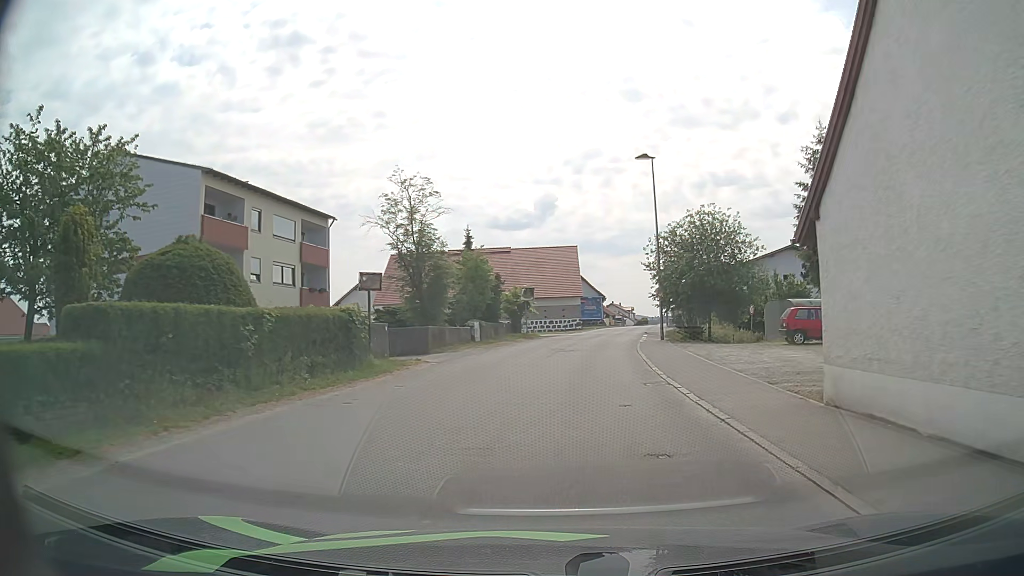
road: unclassified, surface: asphalt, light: Day
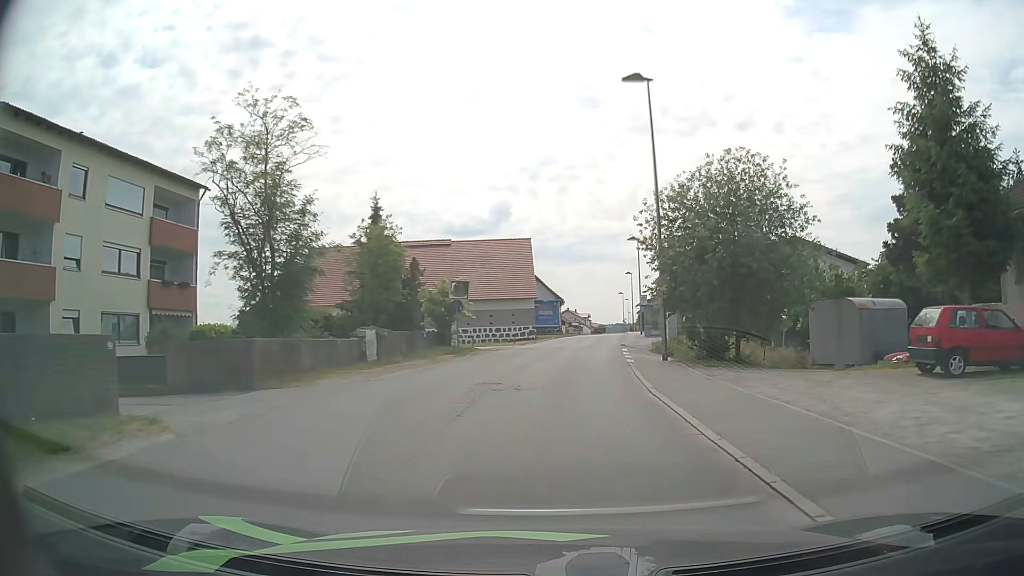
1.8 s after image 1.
(+0.7, +13.3) m; +5°
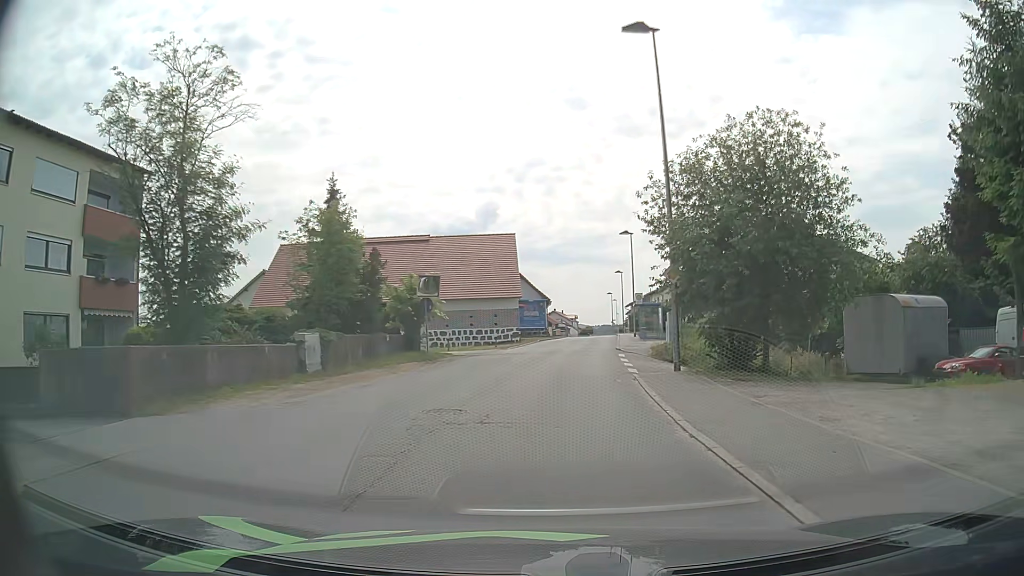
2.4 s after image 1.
(0.0, +4.5) m; +1°
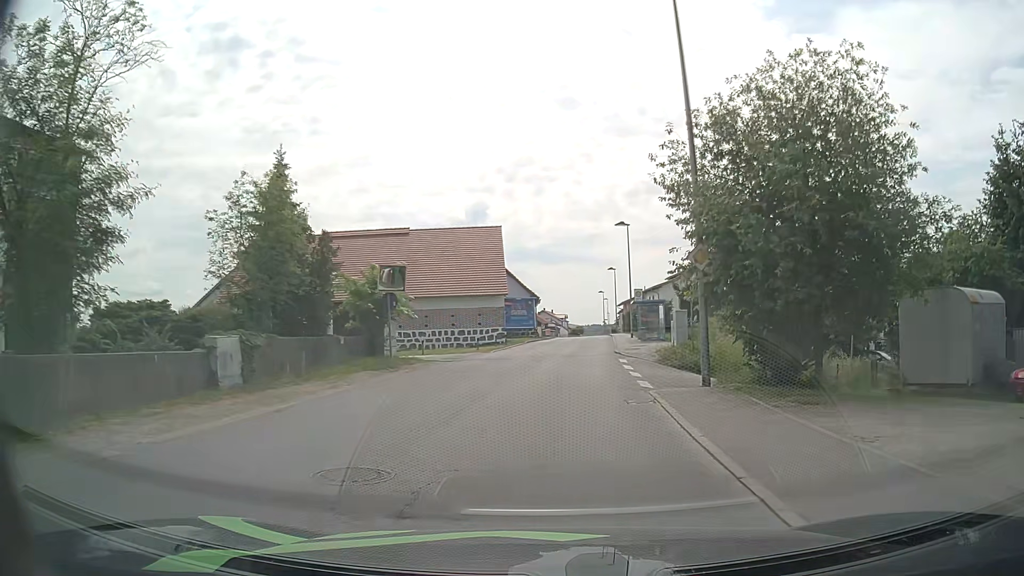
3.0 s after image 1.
(0.0, +4.5) m; 0°
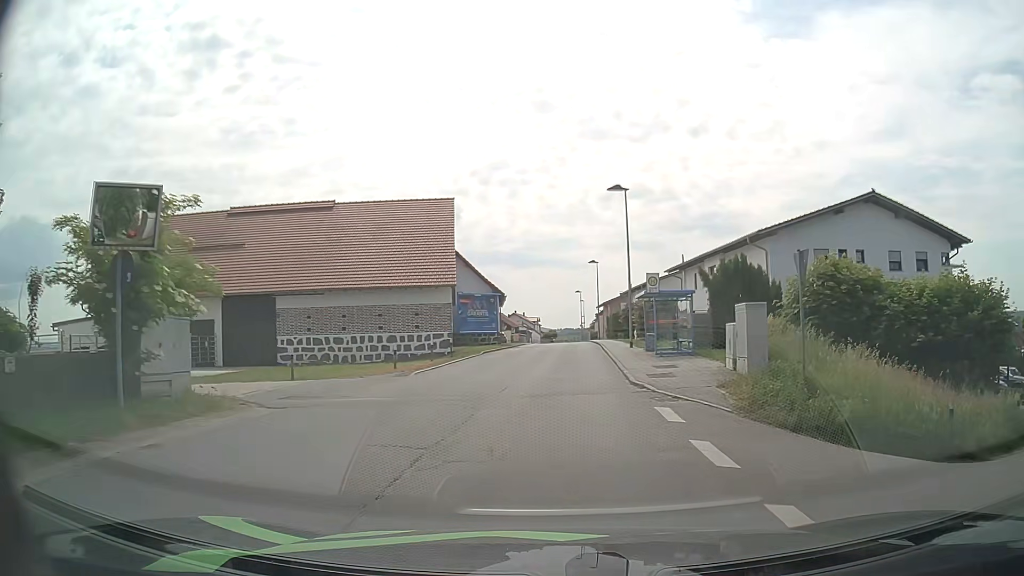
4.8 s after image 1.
(+0.4, +13.9) m; +2°
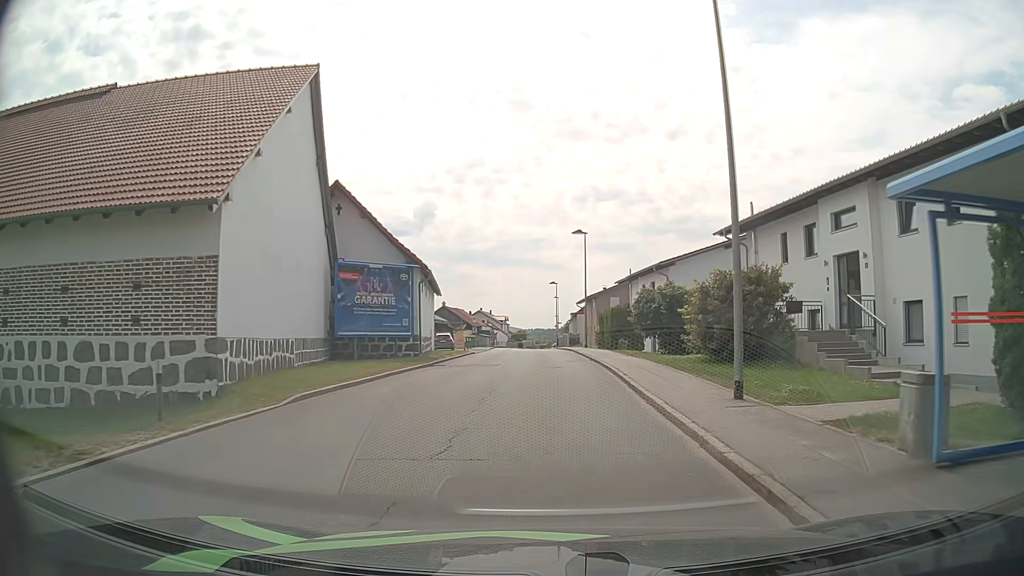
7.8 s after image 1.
(+0.7, +22.7) m; +3°
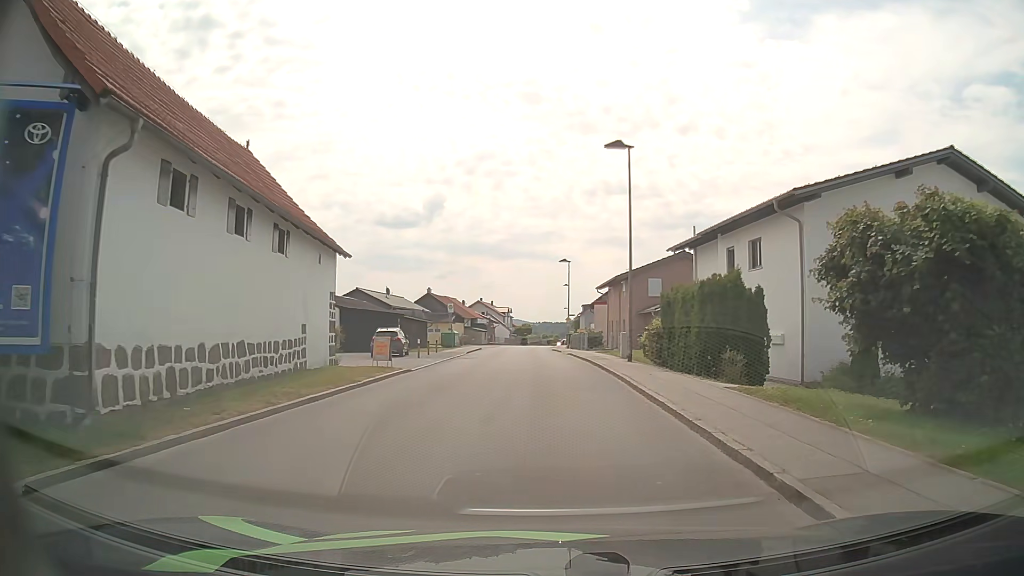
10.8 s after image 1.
(-0.1, +22.0) m; 0°
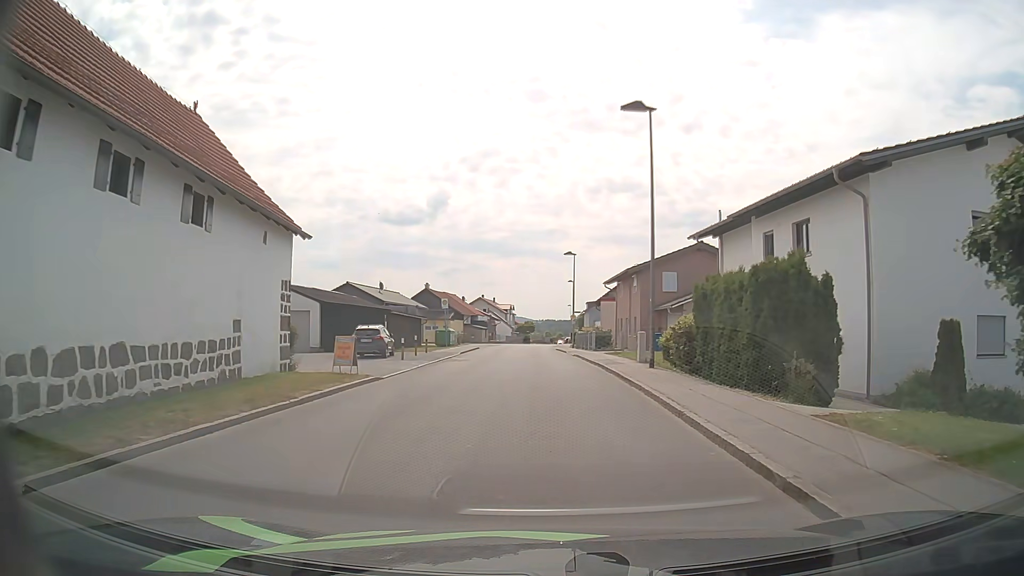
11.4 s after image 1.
(0.0, +4.4) m; -1°
(0, +10) (0, +20) (0, +30) (0, +40) (0, +50) (0, +60) (0, +70) (0, +80) (0, +90) (+1, +100) m
